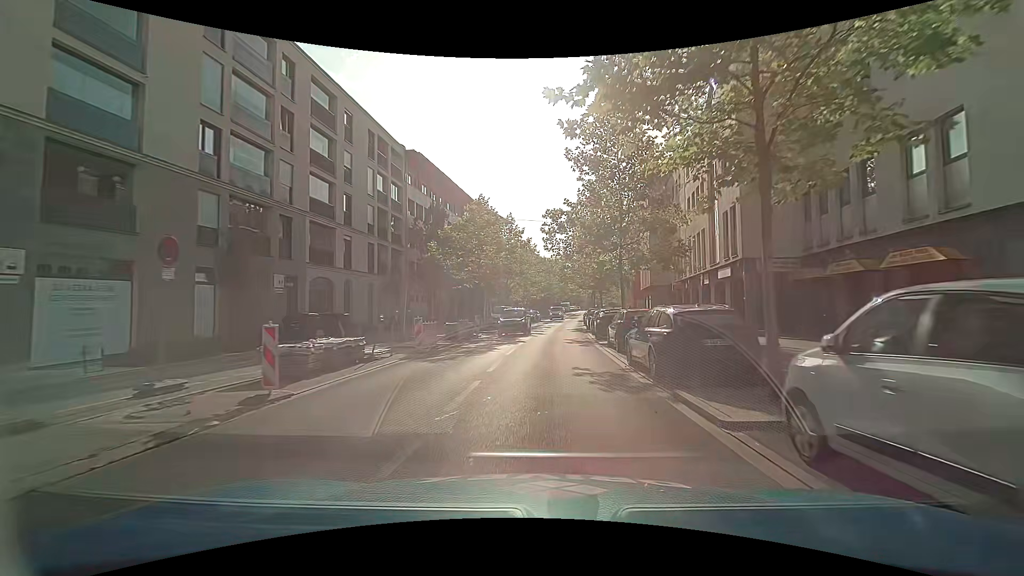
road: secondary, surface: asphalt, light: Day
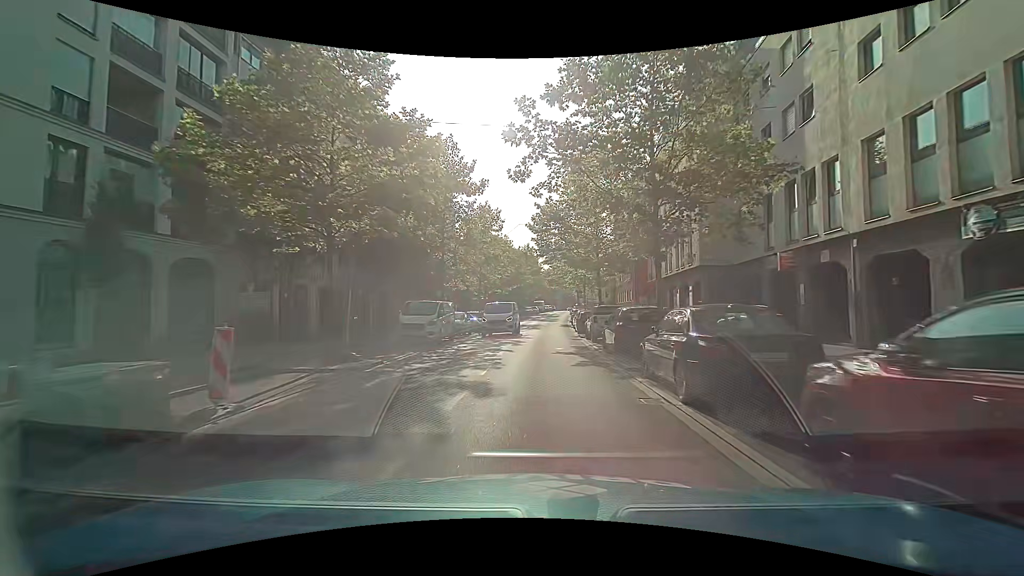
(+0.8, +22.9) m; +3°
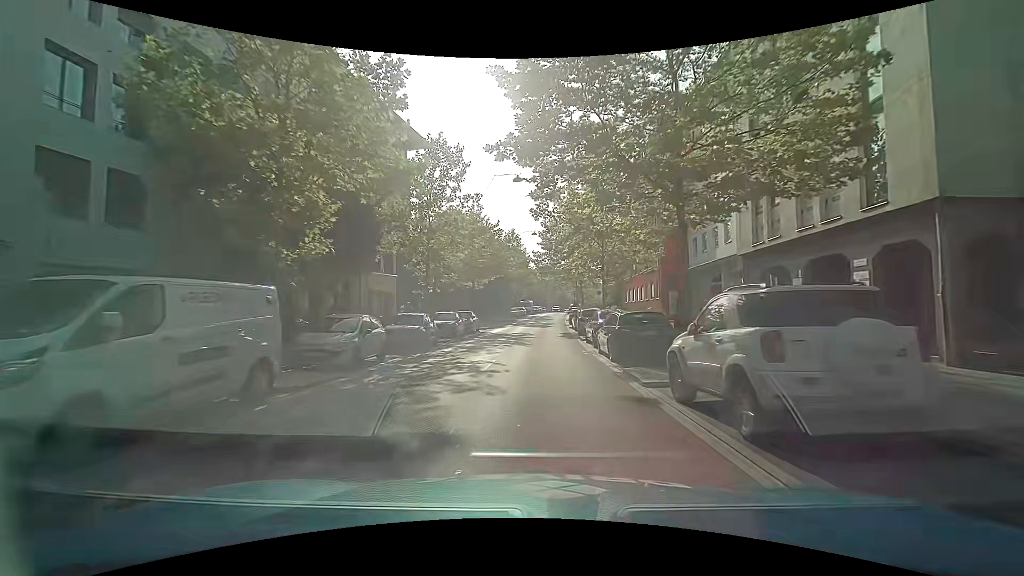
(+0.5, +17.2) m; +3°
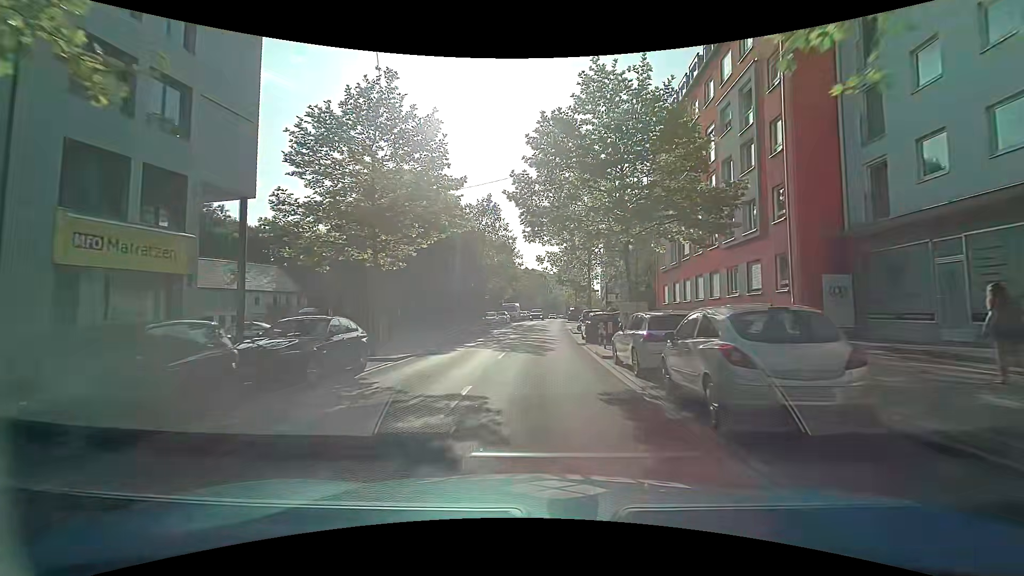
(+0.1, +23.0) m; +1°
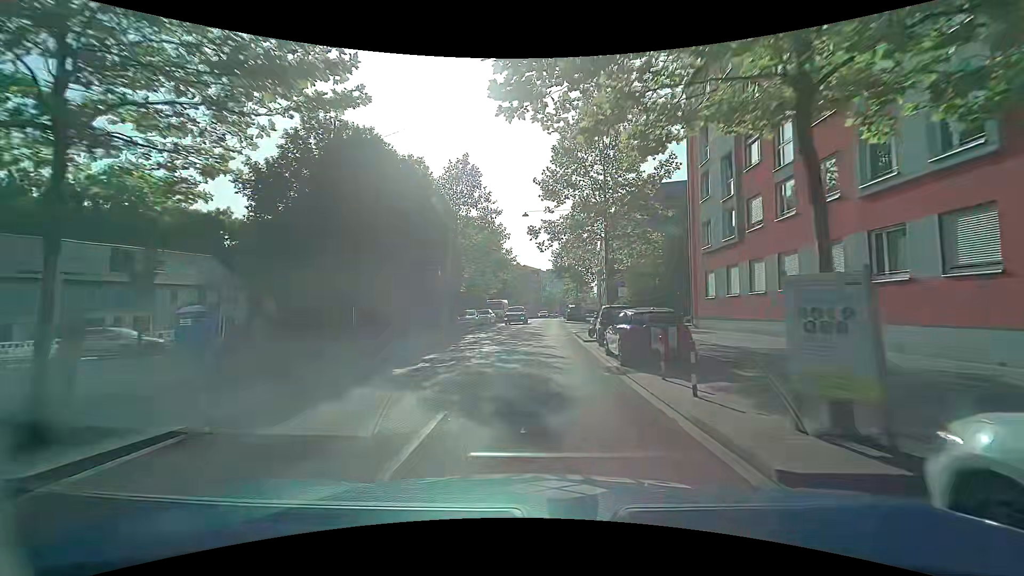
(0.0, +11.6) m; +1°
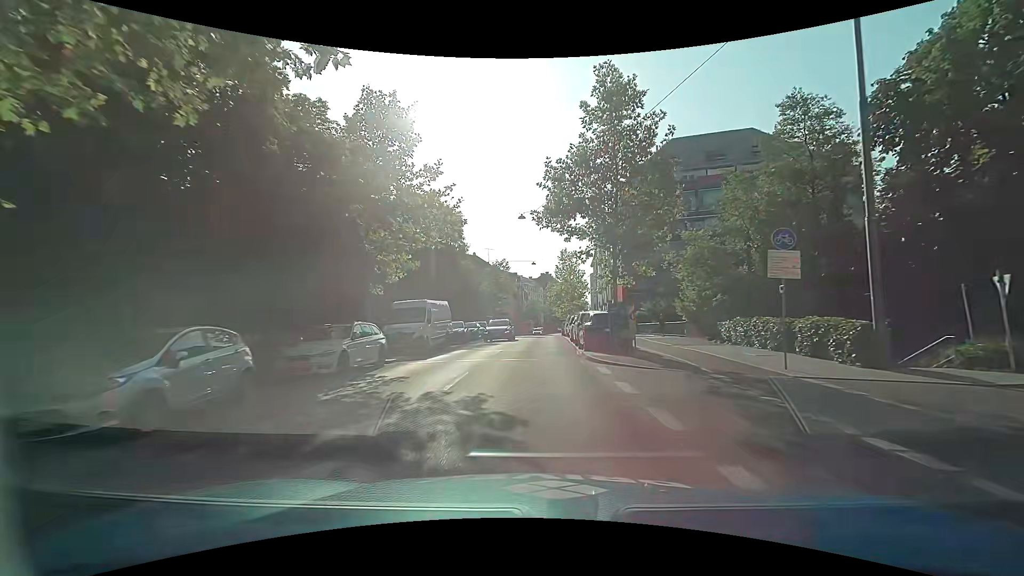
(+0.5, +30.7) m; +3°
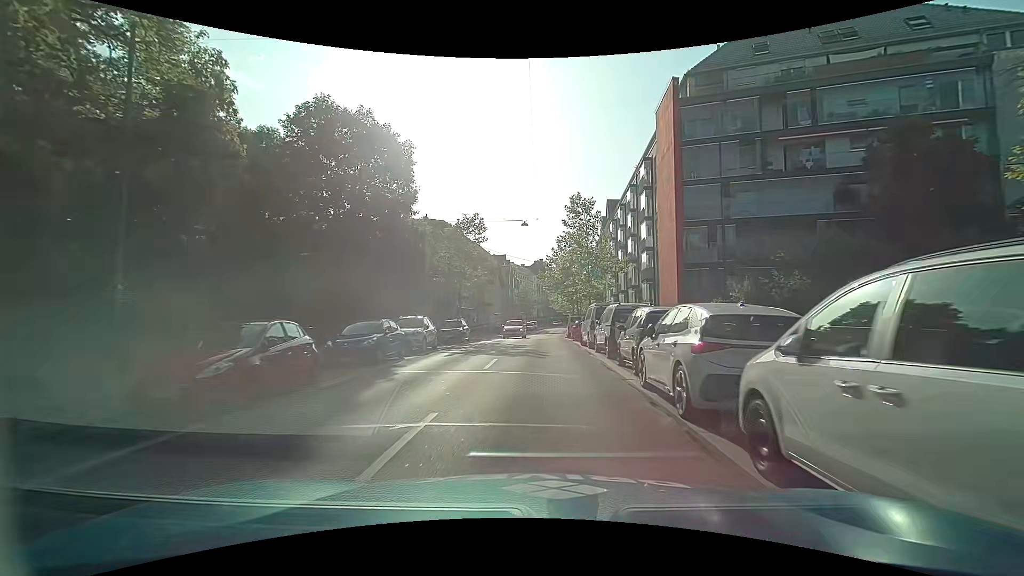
(-0.4, +23.4) m; -1°
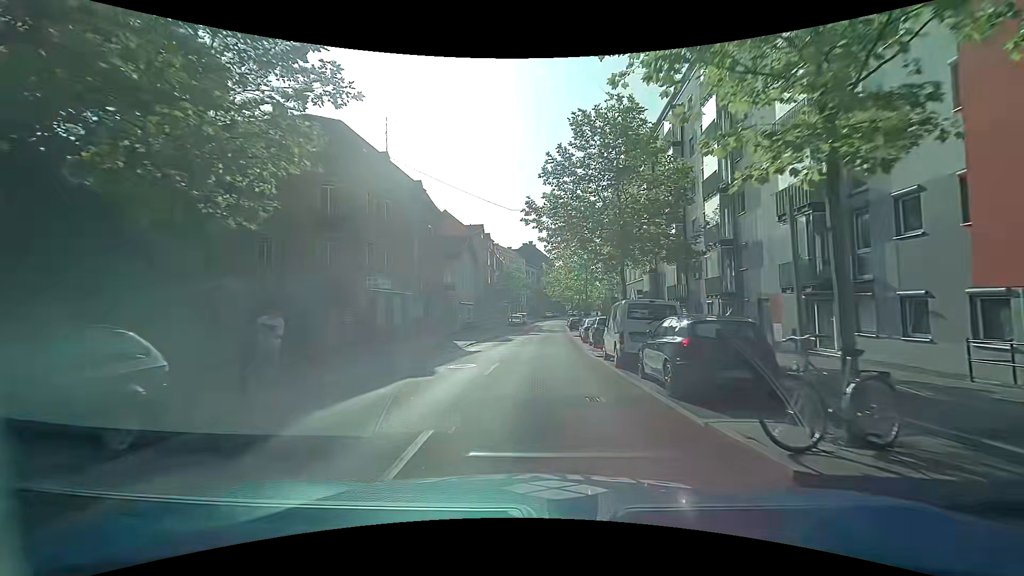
(+0.4, +27.8) m; +1°
(0, +10) (0, +20) (+1, +30) (+1, +40) (+2, +50) (+2, +60) (+3, +70) (+4, +80) (+4, +90) (+5, +100) m
